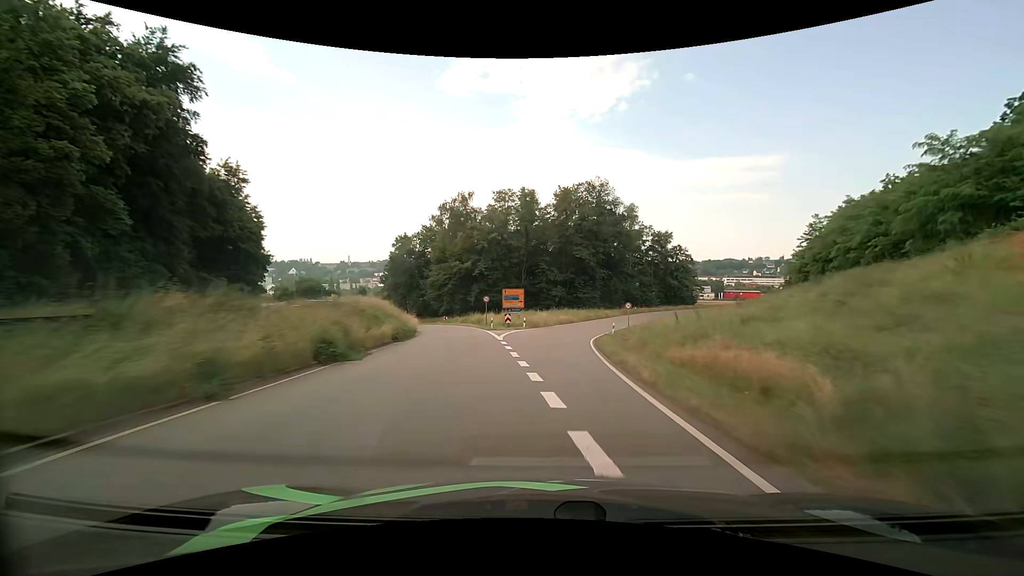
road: primary_link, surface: asphalt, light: Day
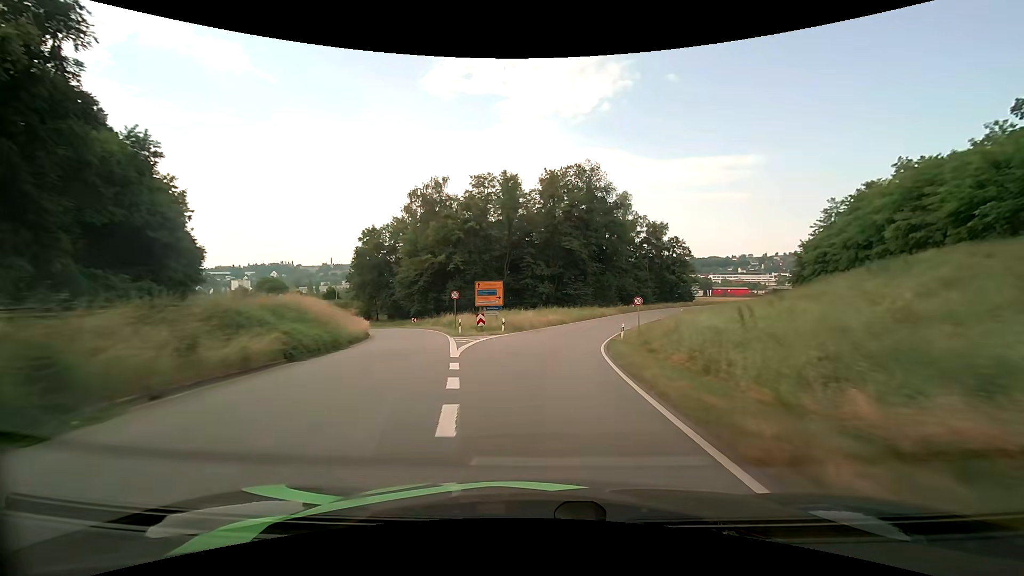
(+0.1, +10.8) m; +2°
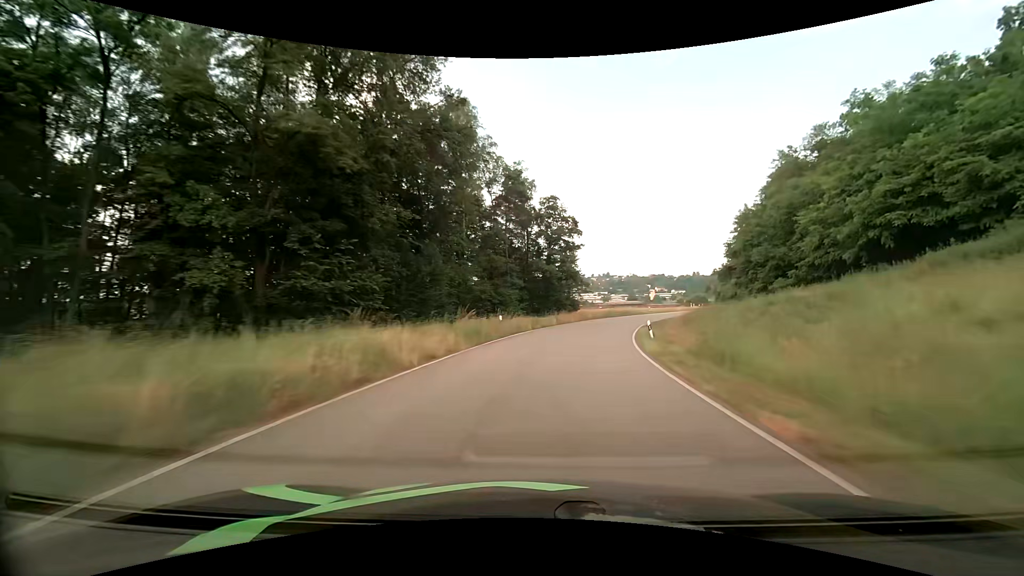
(+7.0, +53.0) m; +18°
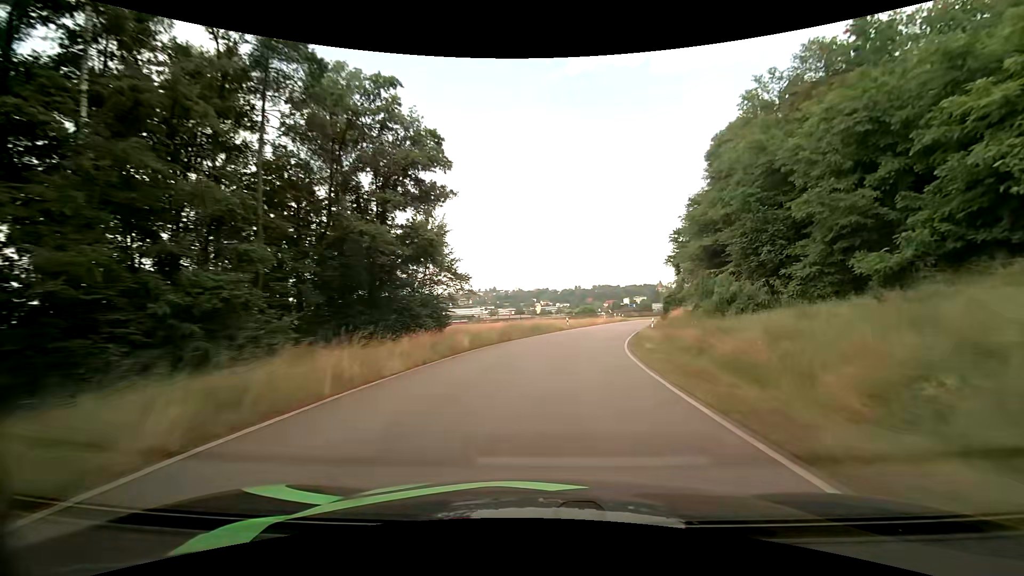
(+3.7, +32.1) m; +13°
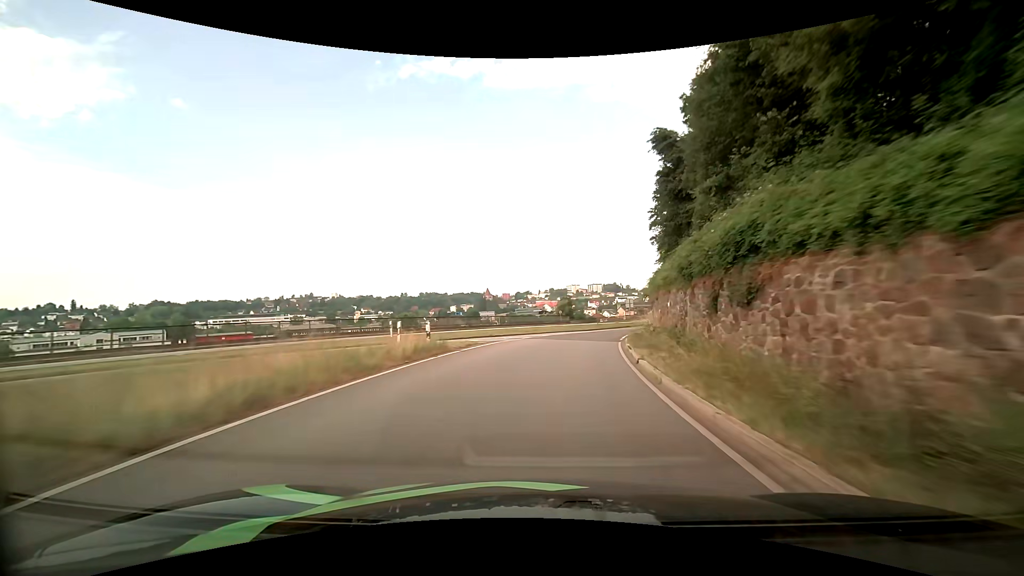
(+9.3, +52.4) m; +20°
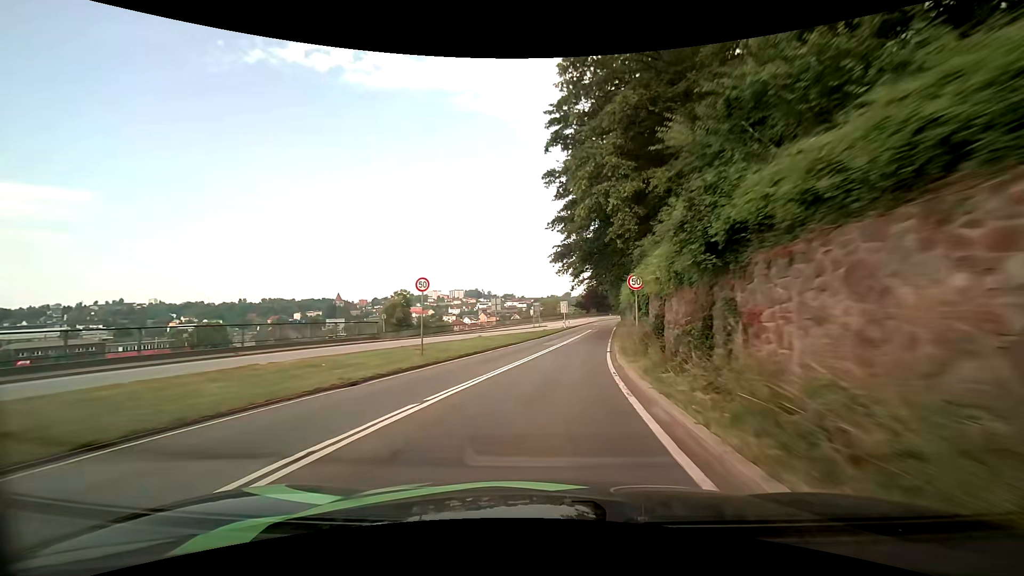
(+5.7, +40.8) m; +15°
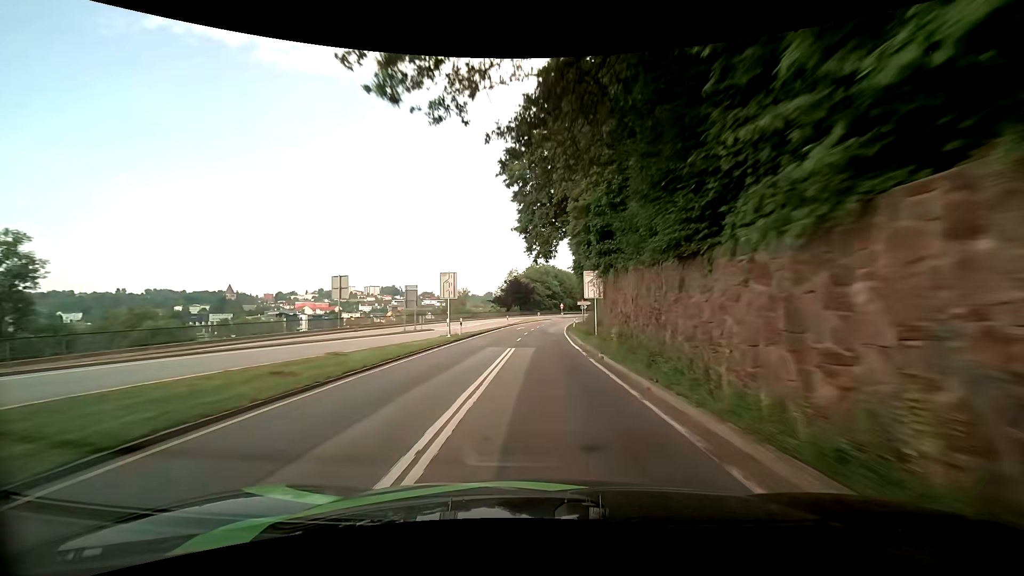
(+4.5, +43.2) m; +10°
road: primary
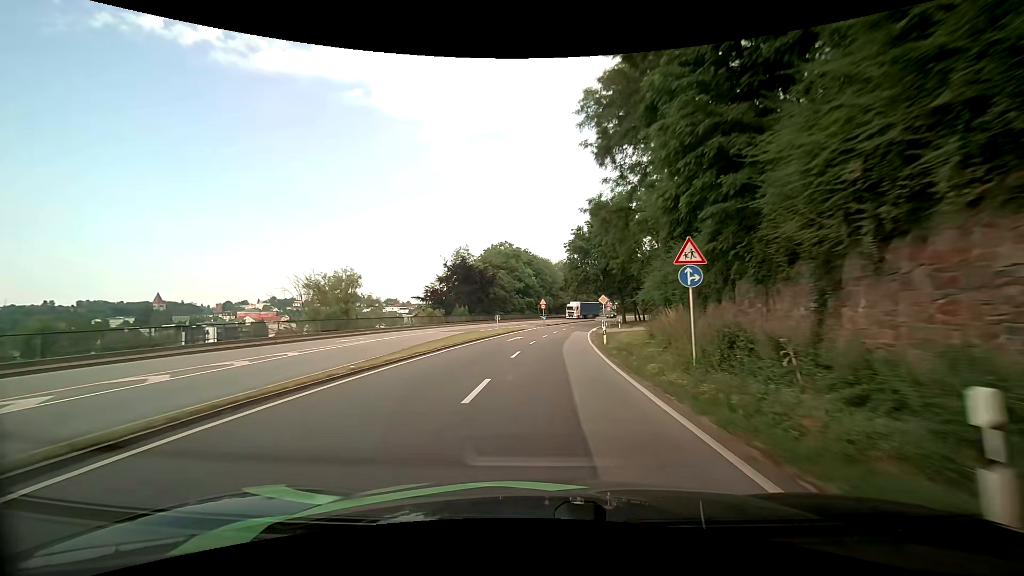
(+1.3, +55.8) m; +3°
(0, +10) (0, +20) (+1, +30) (+2, +40) (+3, +50) (+4, +60) (+6, +70) (+8, +79) (+11, +89) (+13, +99) m
